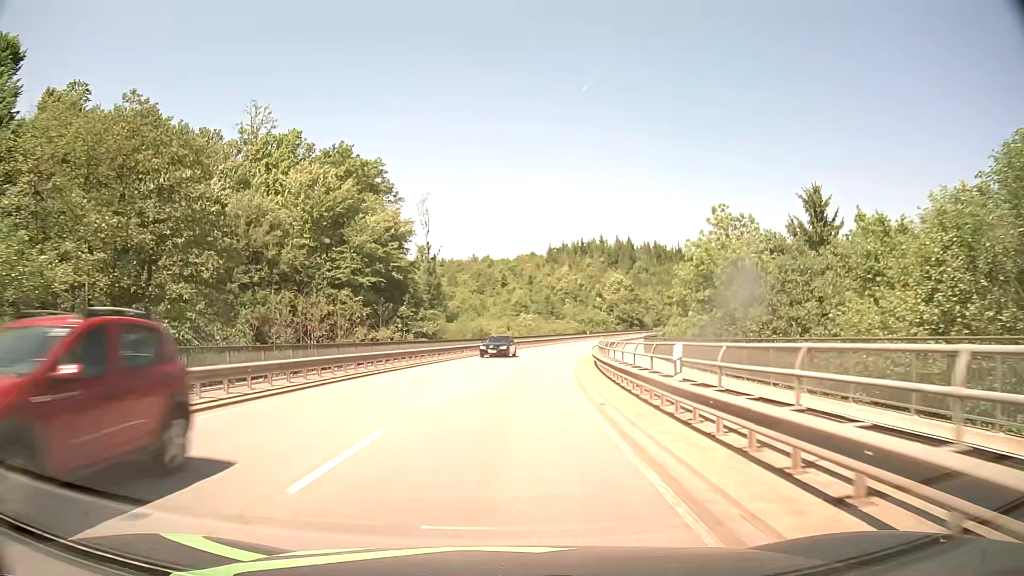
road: secondary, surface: asphalt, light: Day
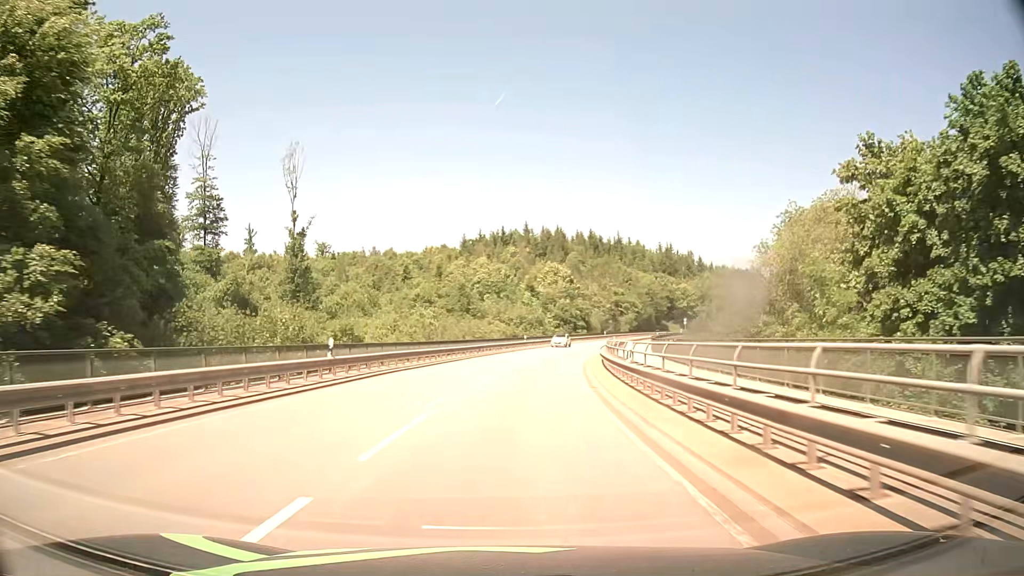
(+2.4, +40.3) m; +7°
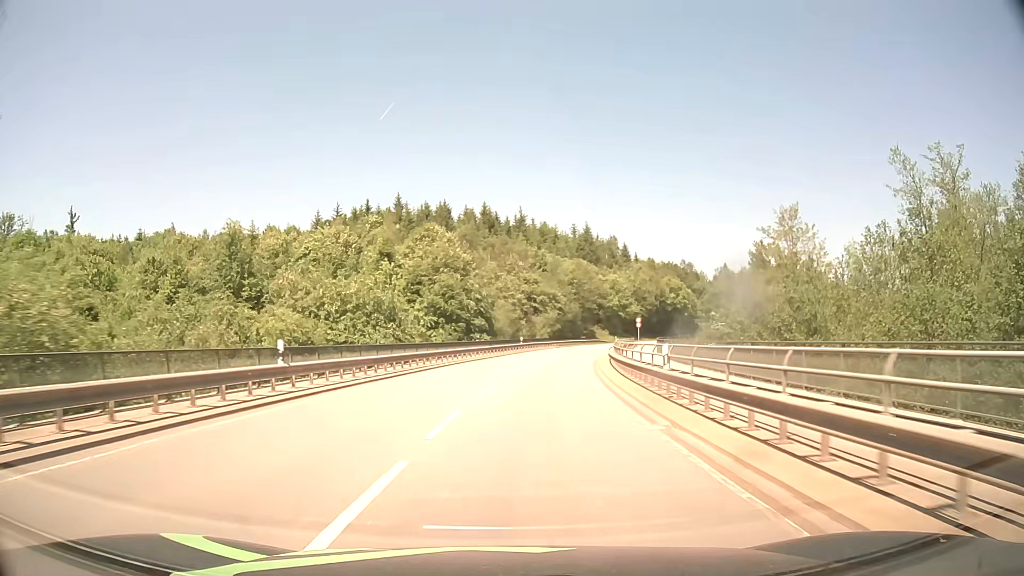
(+4.3, +51.9) m; +10°
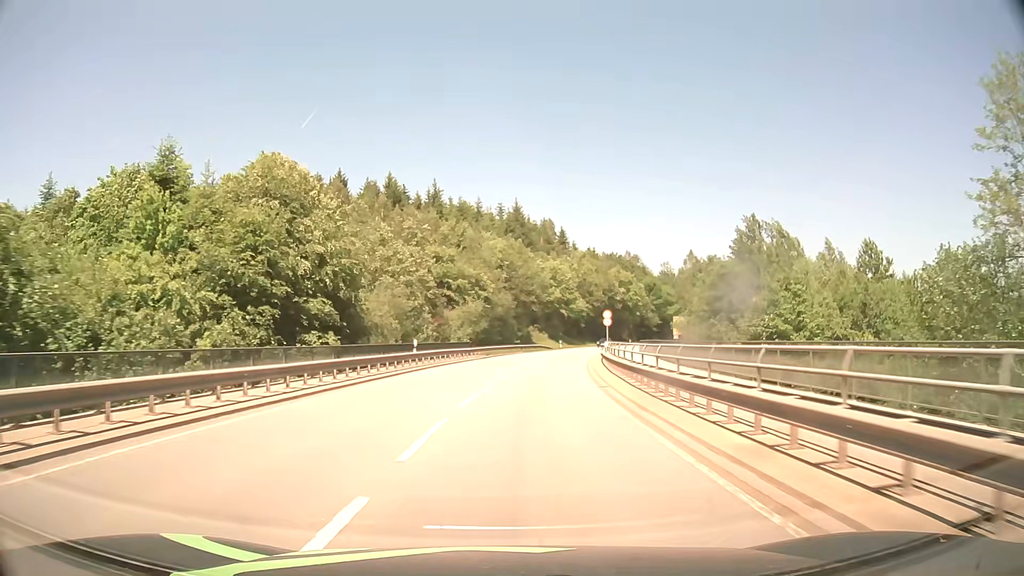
(+1.8, +31.6) m; +7°
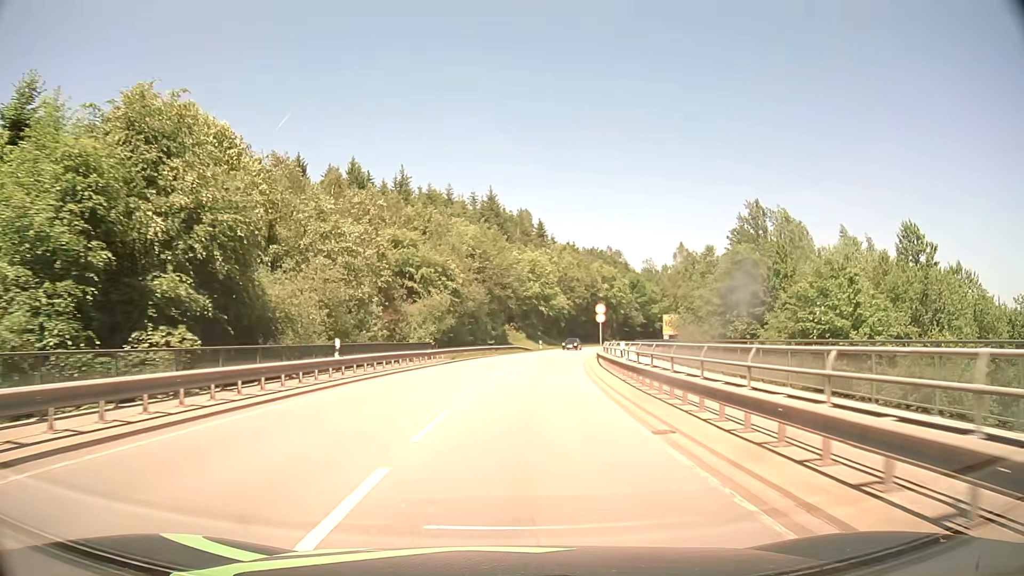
(+0.2, +10.6) m; +2°
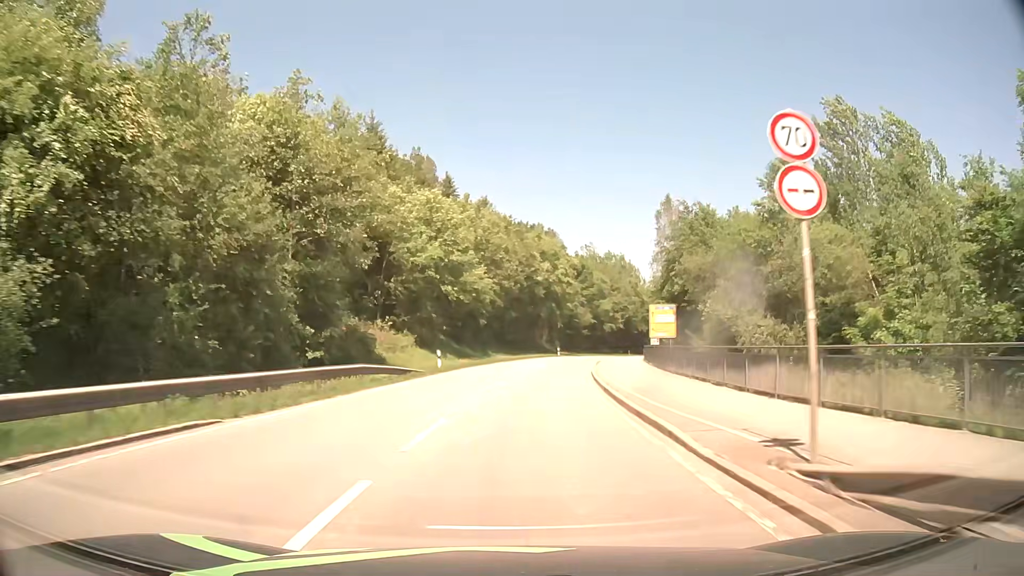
(+2.9, +42.3) m; +8°
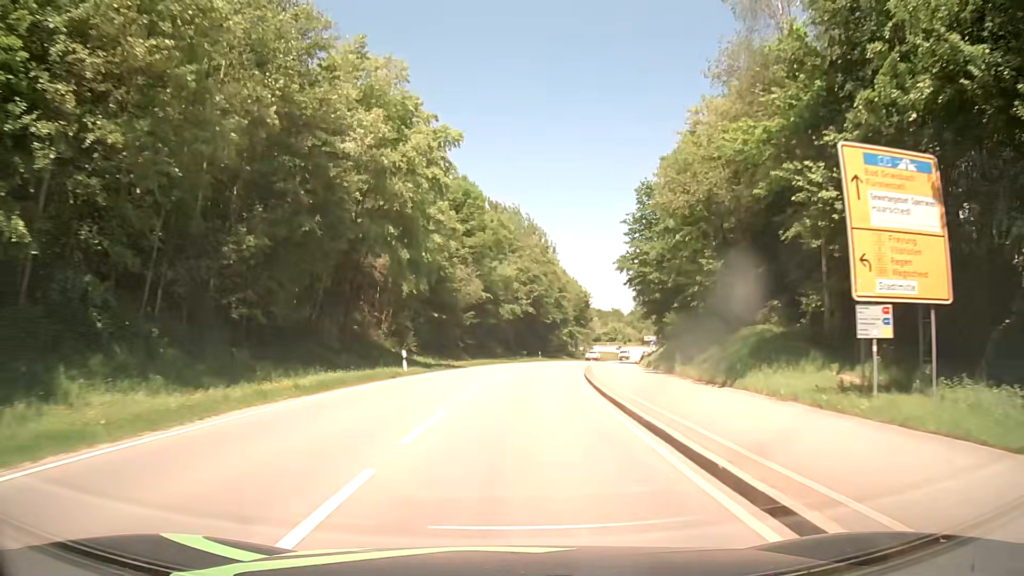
(+5.0, +53.1) m; +10°
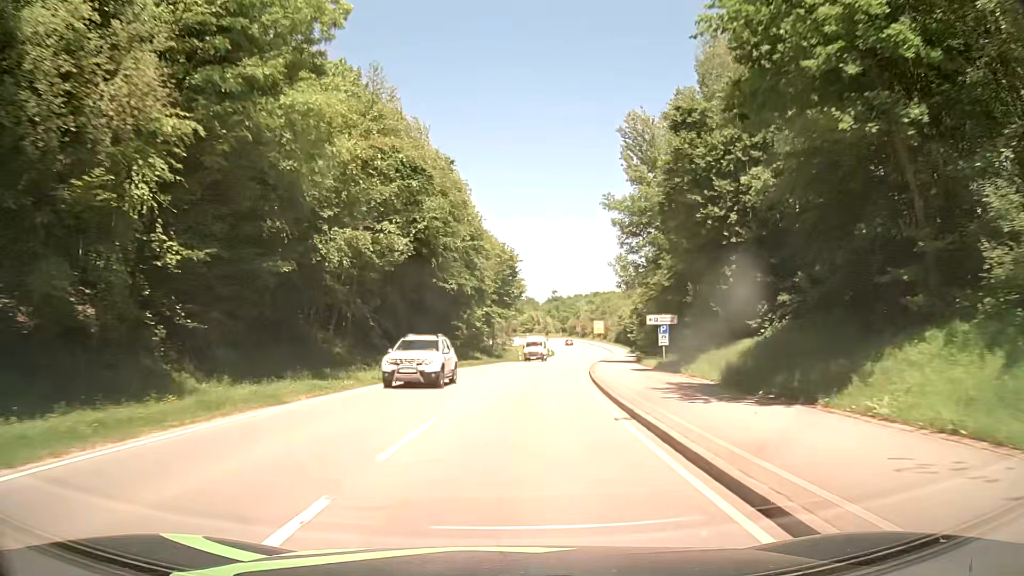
(+3.1, +43.0) m; +8°
(0, +10) (+1, +20) (+1, +30) (+2, +40) (+4, +50) (+5, +60) (+7, +70) (+9, +79) (+11, +89) (+13, +99) m
